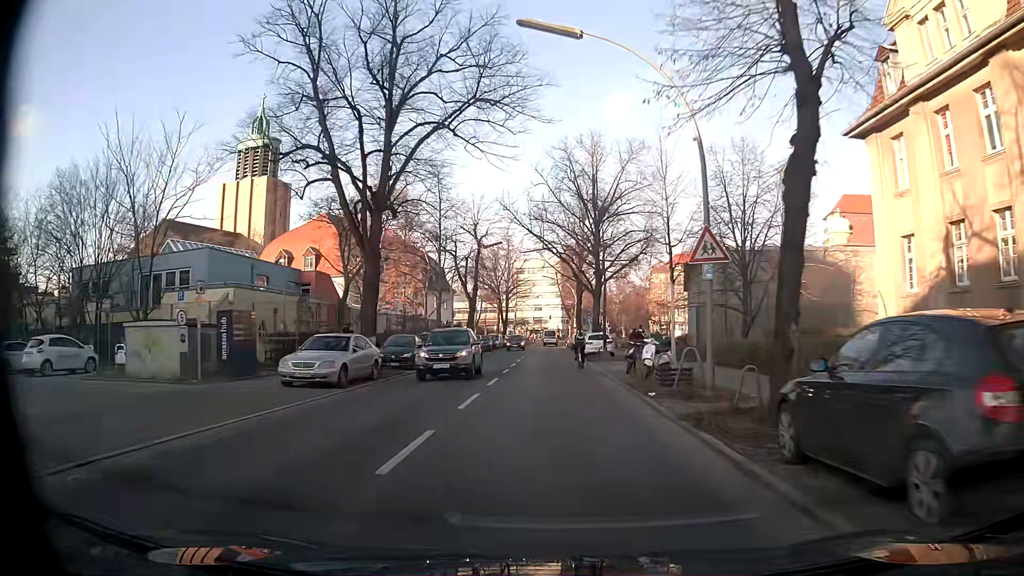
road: secondary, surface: asphalt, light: Day
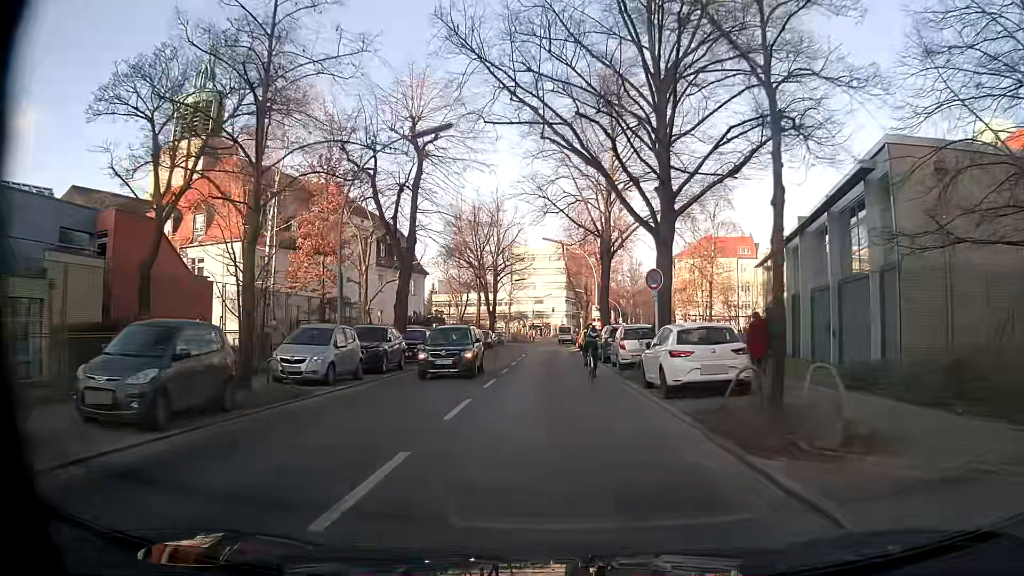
(-0.3, +26.3) m; -1°
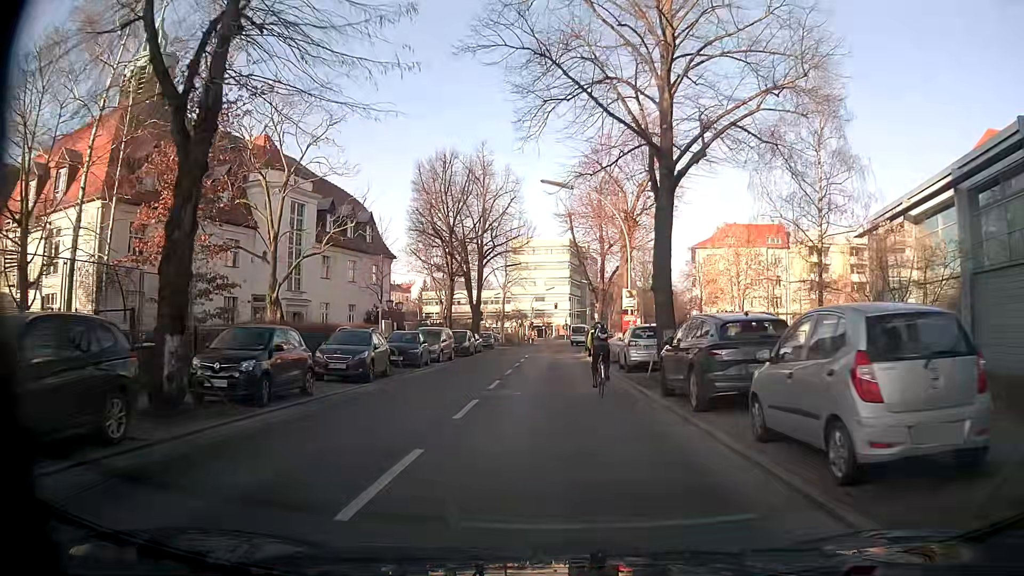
(0.0, +17.8) m; 0°
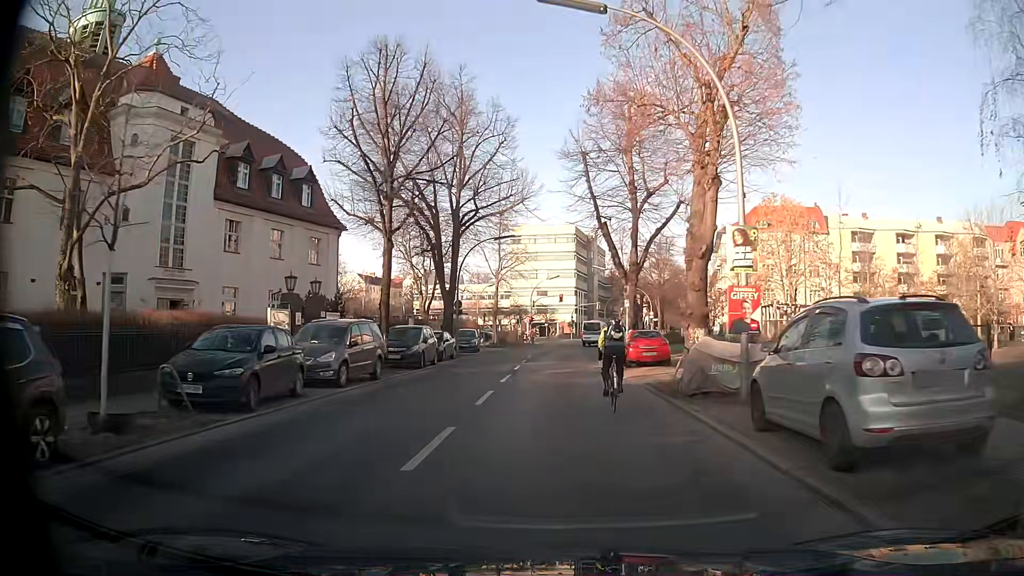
(0.0, +16.3) m; 0°
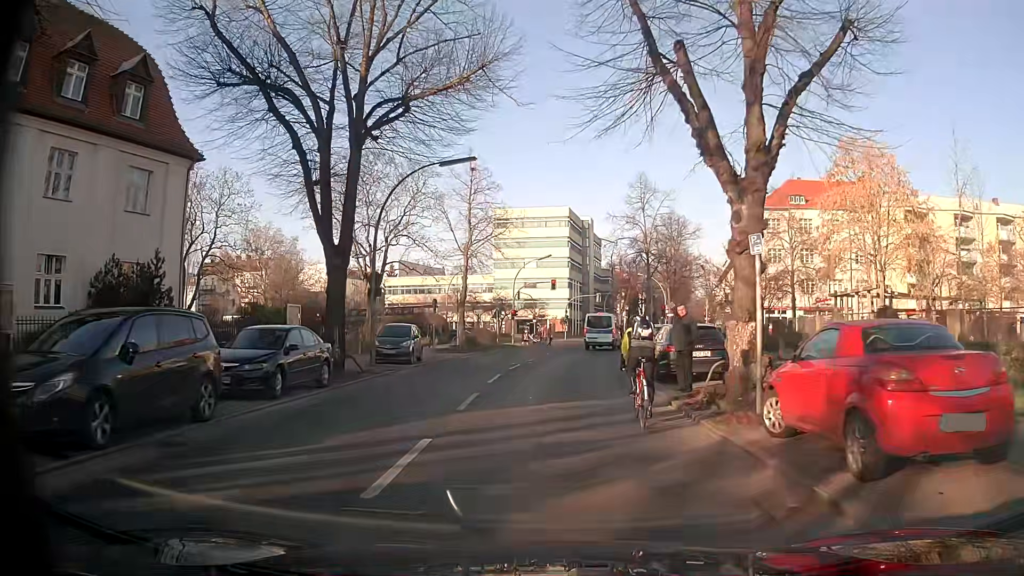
(+0.1, +19.3) m; +1°
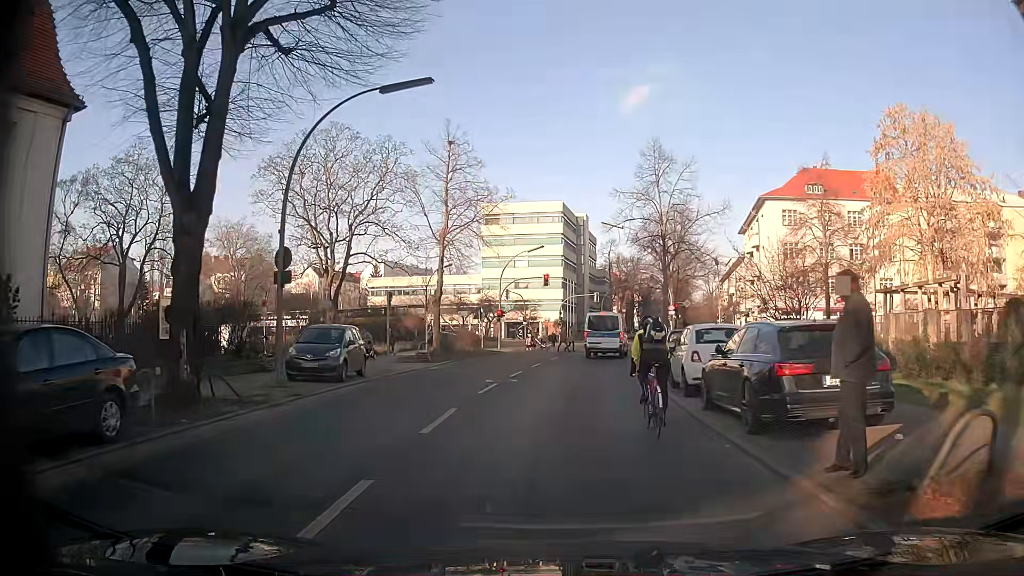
(0.0, +8.3) m; +1°
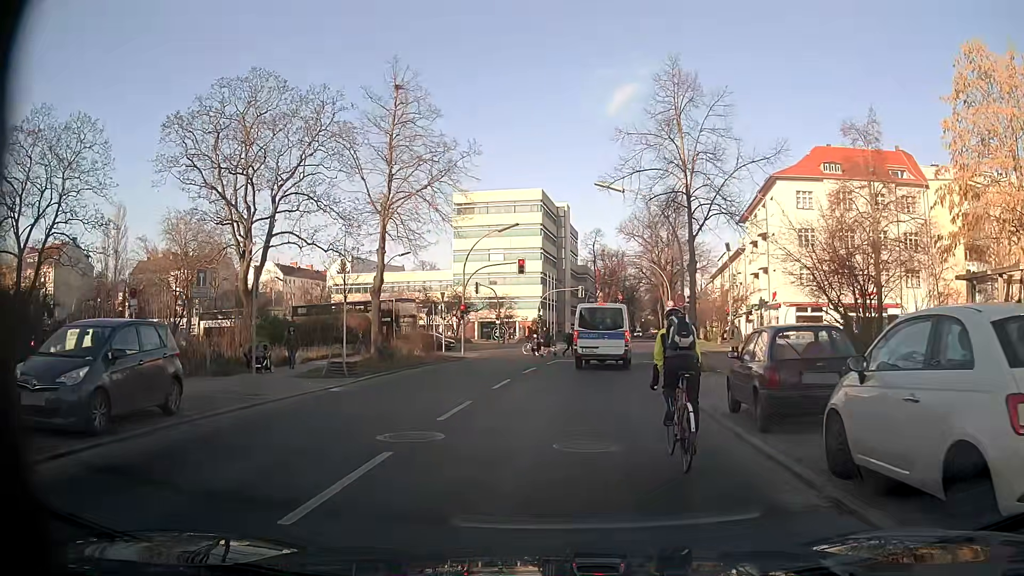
(+0.1, +10.4) m; +2°
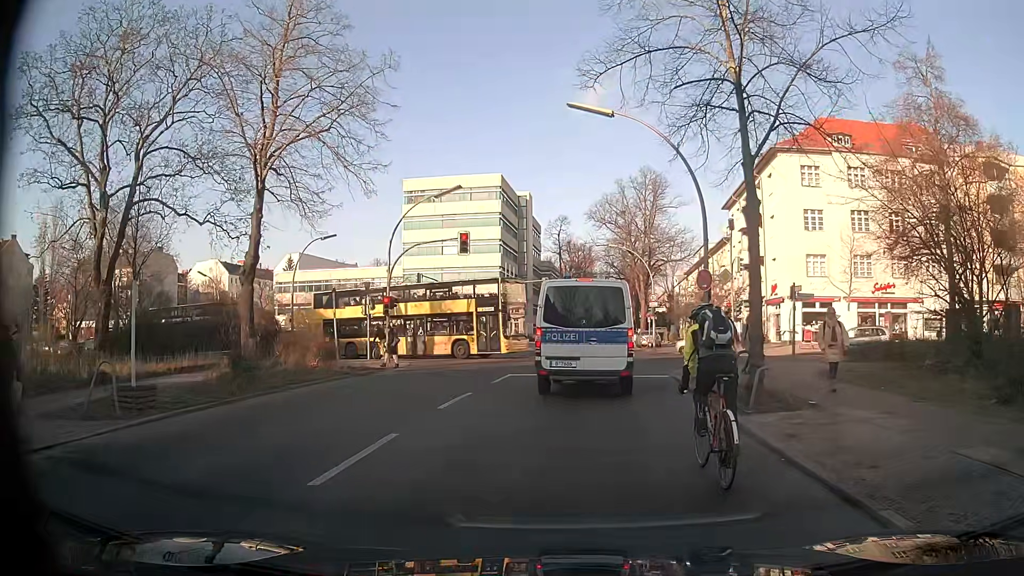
(+0.4, +10.5) m; +4°
(0, +10) (0, +20) (0, +30) (-1, +40) (-8, +47) (-17, +52) (-26, +55) (-35, +59) (-45, +61) (-55, +63) m
